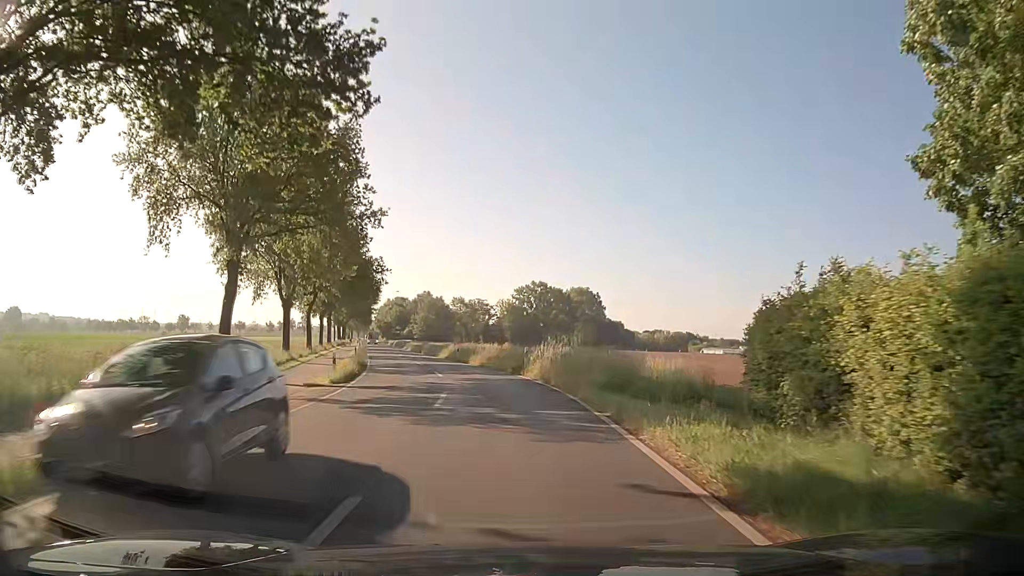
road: secondary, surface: asphalt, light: Day
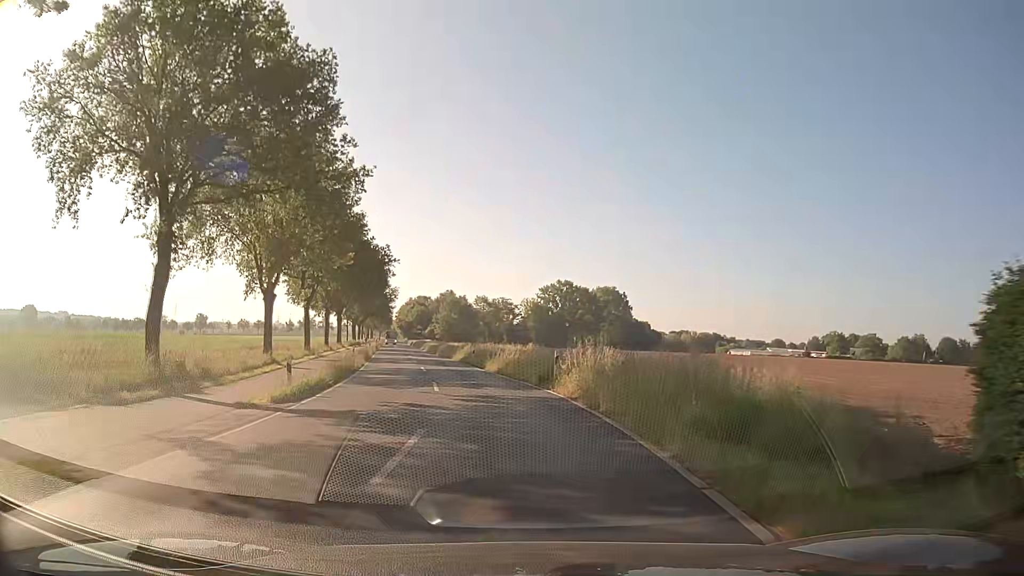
(-0.1, +7.6) m; -2°
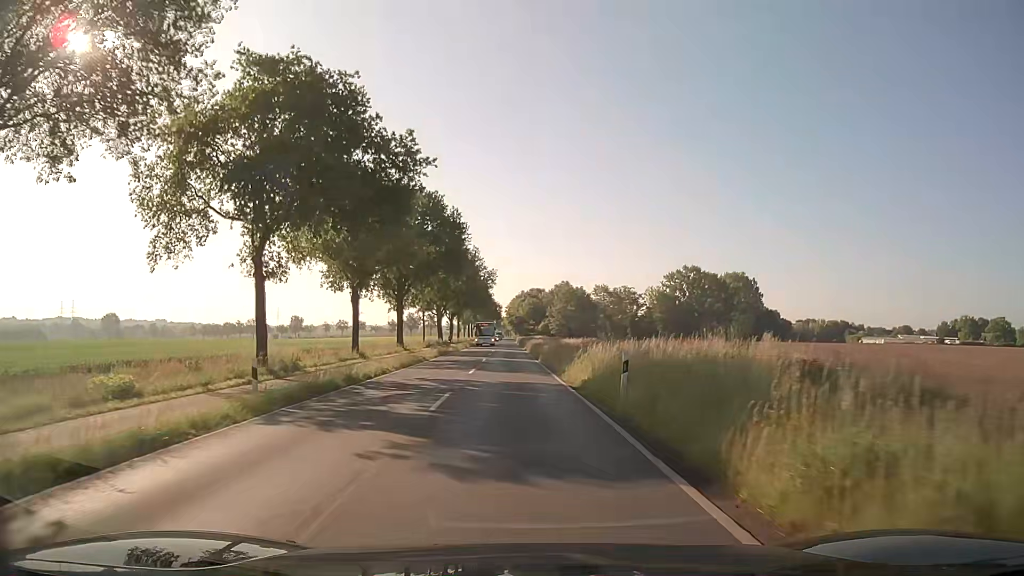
(-2.8, +30.5) m; -10°
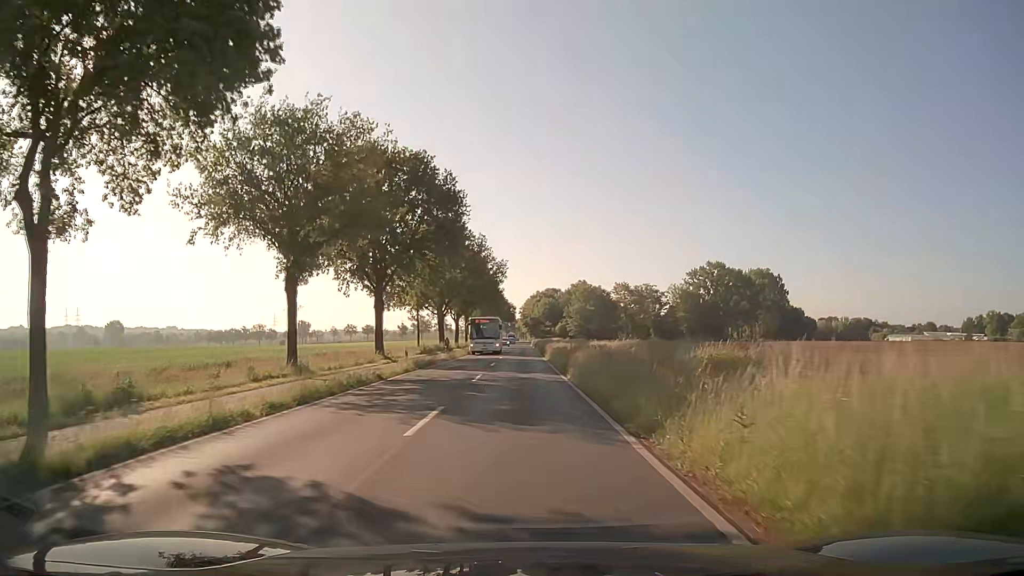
(-0.2, +15.3) m; -1°
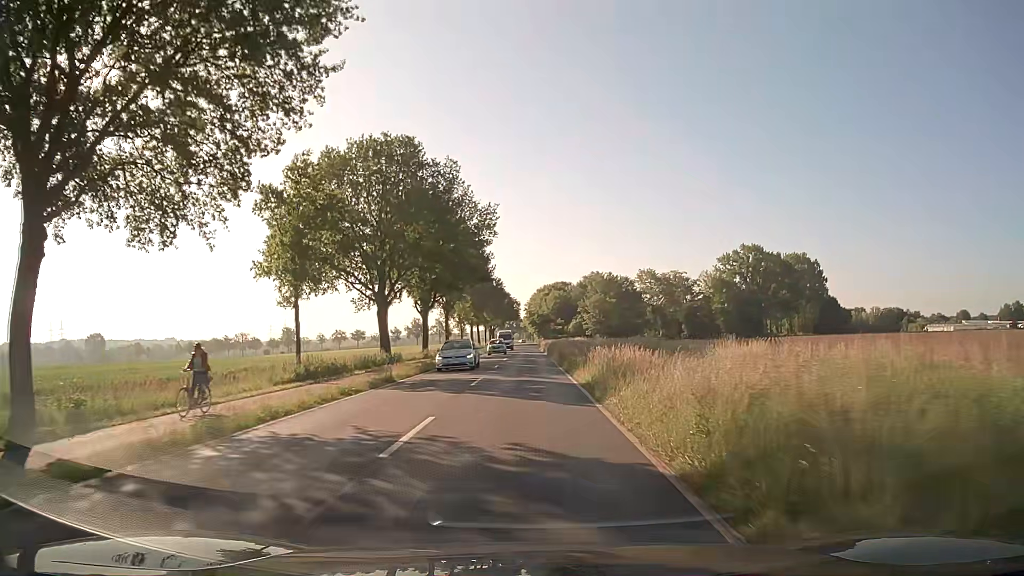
(-0.2, +38.2) m; -1°
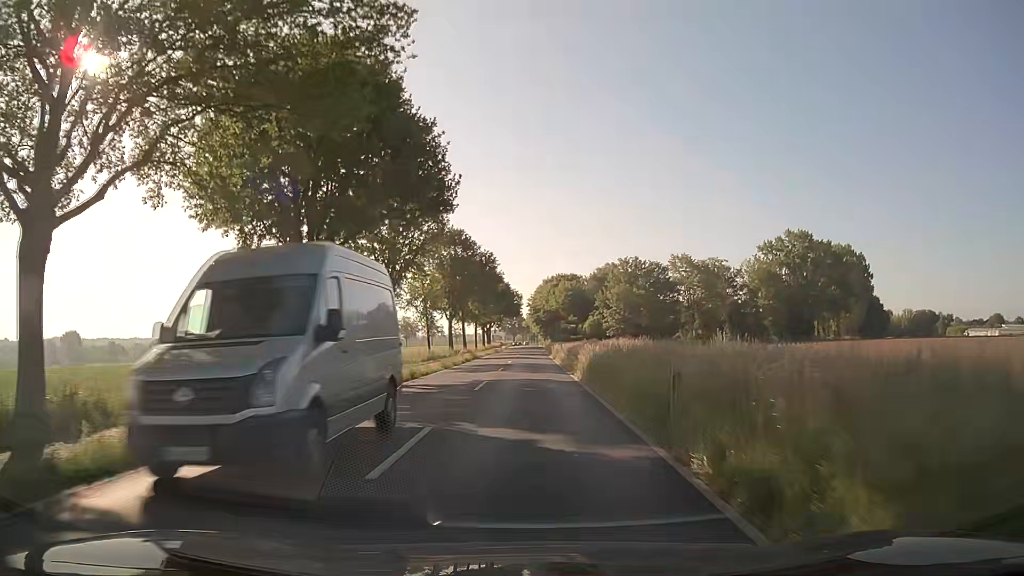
(-0.1, +38.0) m; 0°
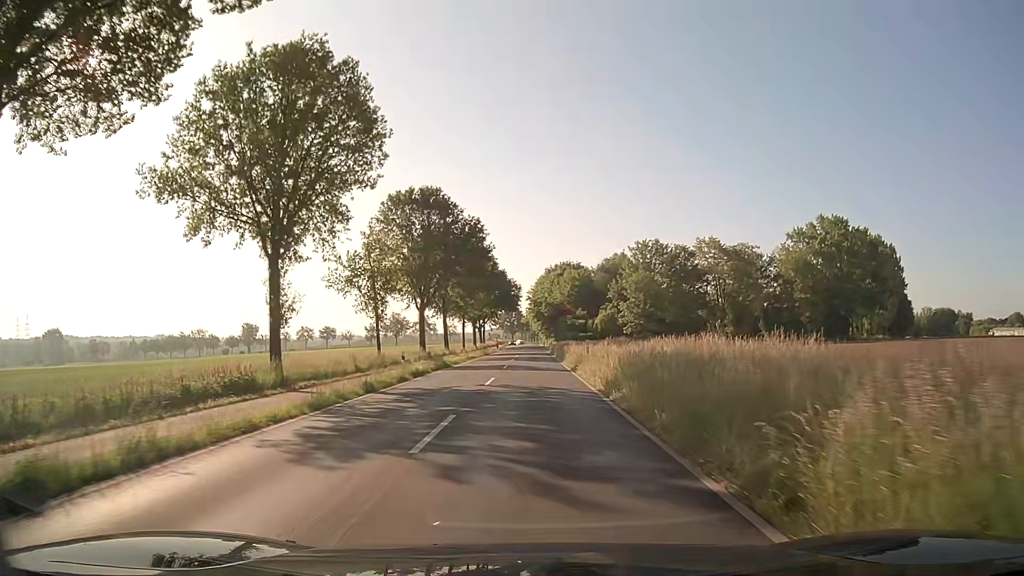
(0.0, +22.8) m; 0°
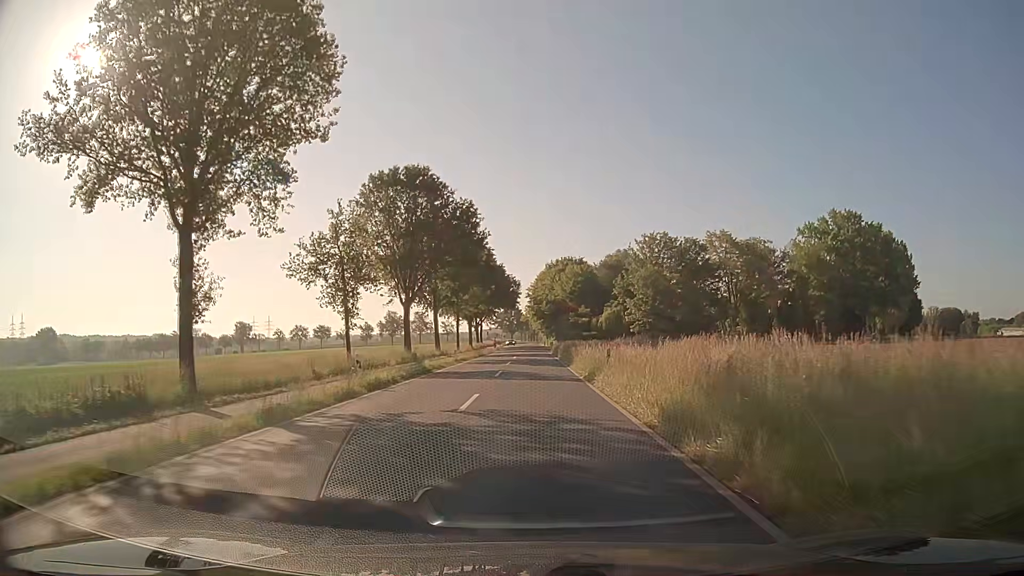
(0.0, +7.6) m; 0°
(0, +10) (0, +20) (0, +30) (0, +40) (+1, +50) (+1, +60) (+1, +70) (+1, +80) (+1, +90) (+1, +100) m
